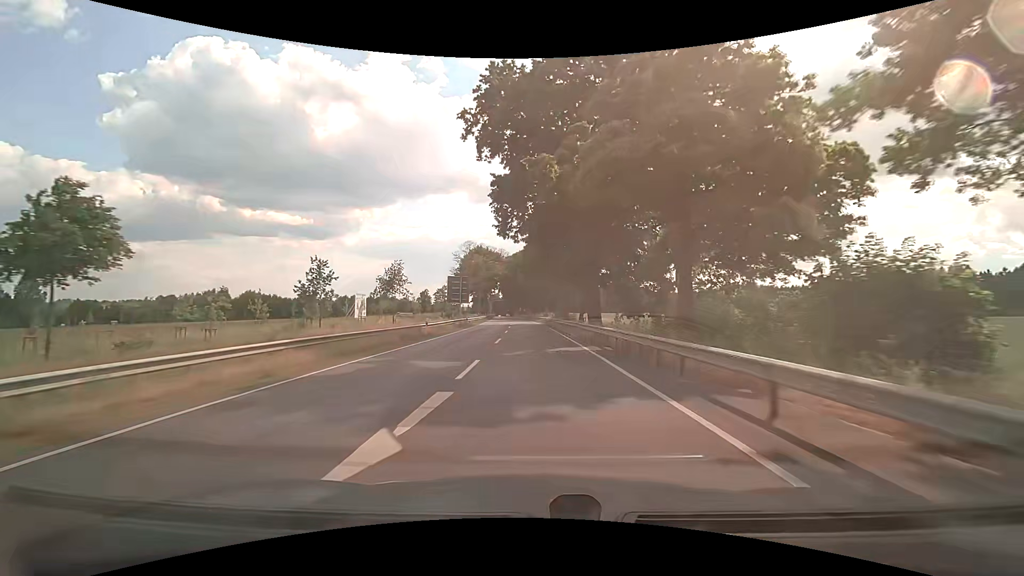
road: primary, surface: asphalt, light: Day
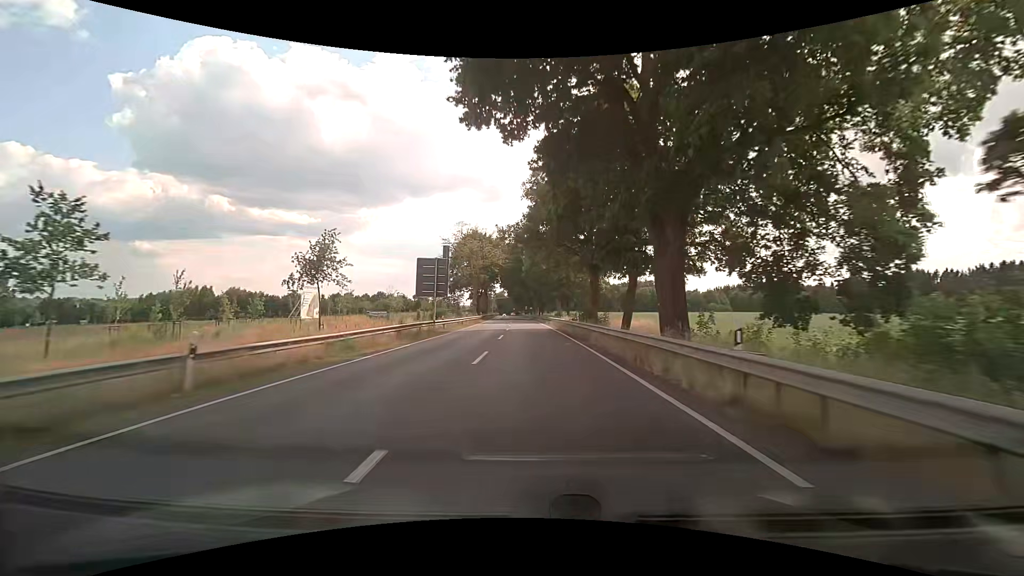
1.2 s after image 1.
(-0.1, +21.1) m; -1°
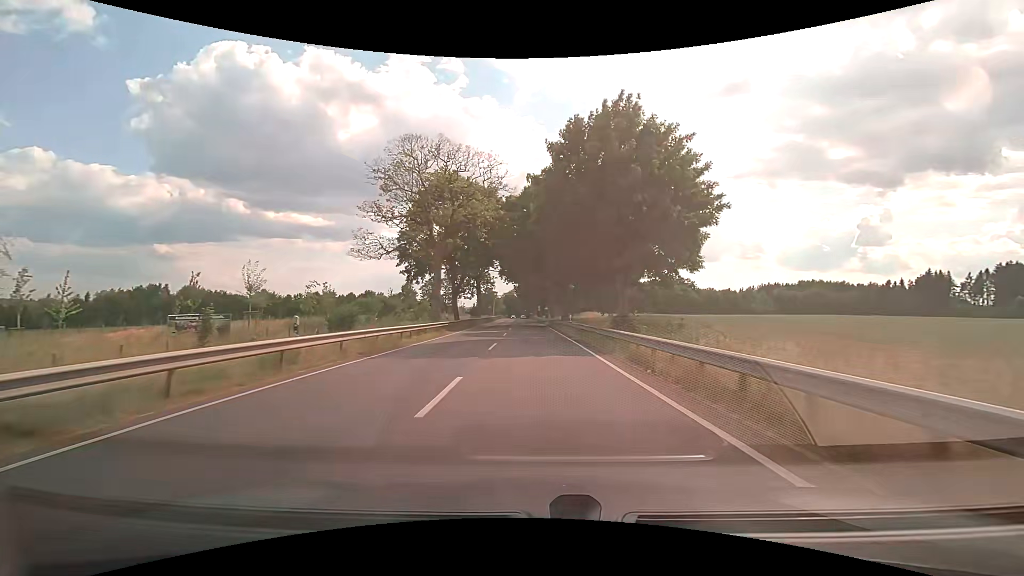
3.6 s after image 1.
(-0.5, +42.2) m; -2°
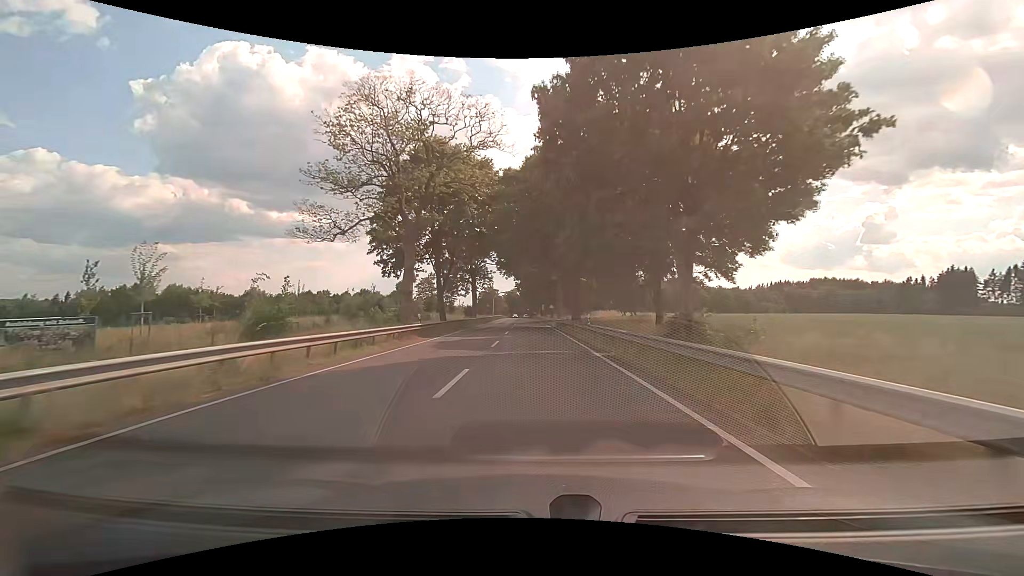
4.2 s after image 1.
(+0.1, +10.6) m; 0°
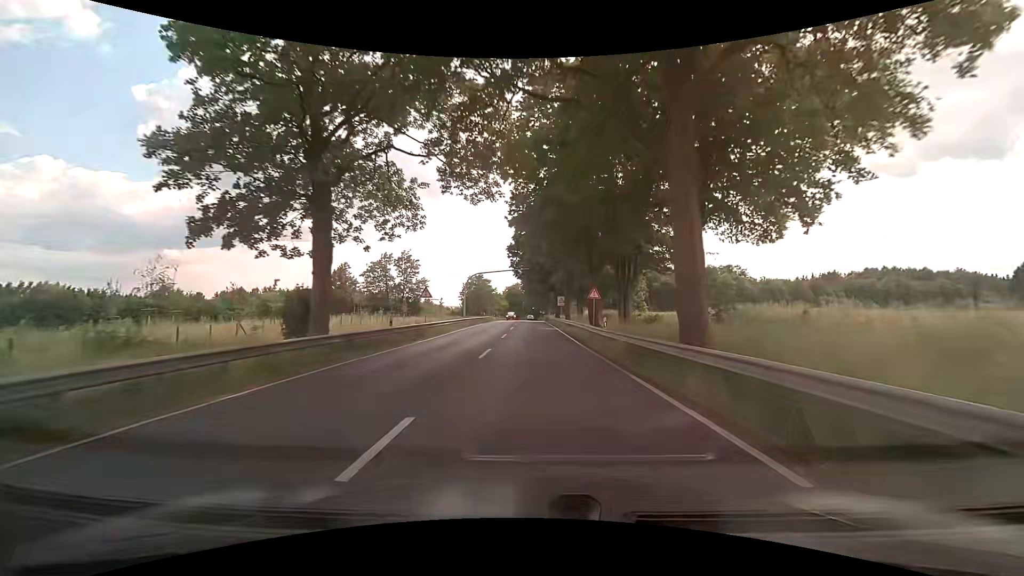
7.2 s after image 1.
(-0.1, +53.2) m; 0°
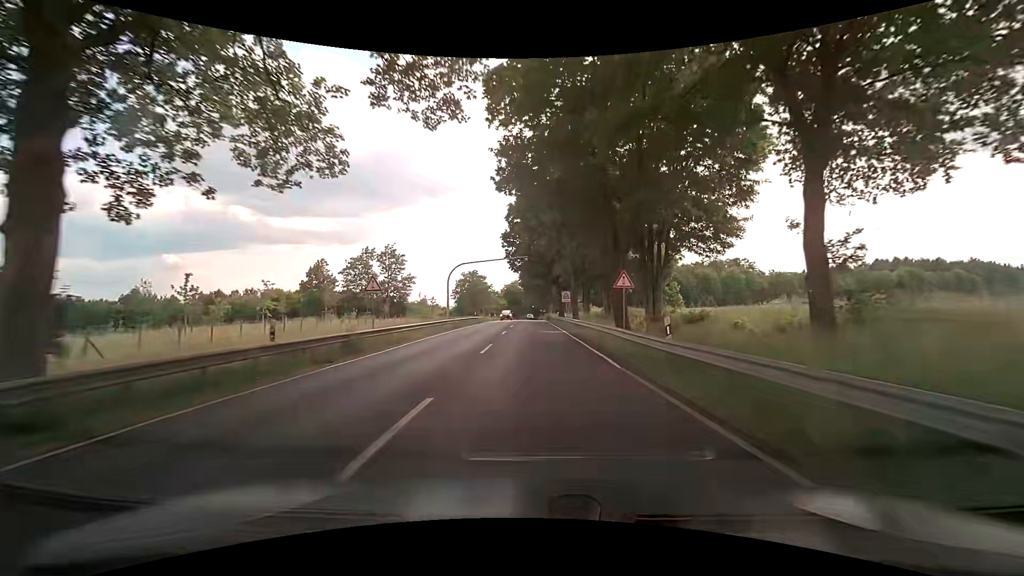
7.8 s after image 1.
(0.0, +10.7) m; 0°
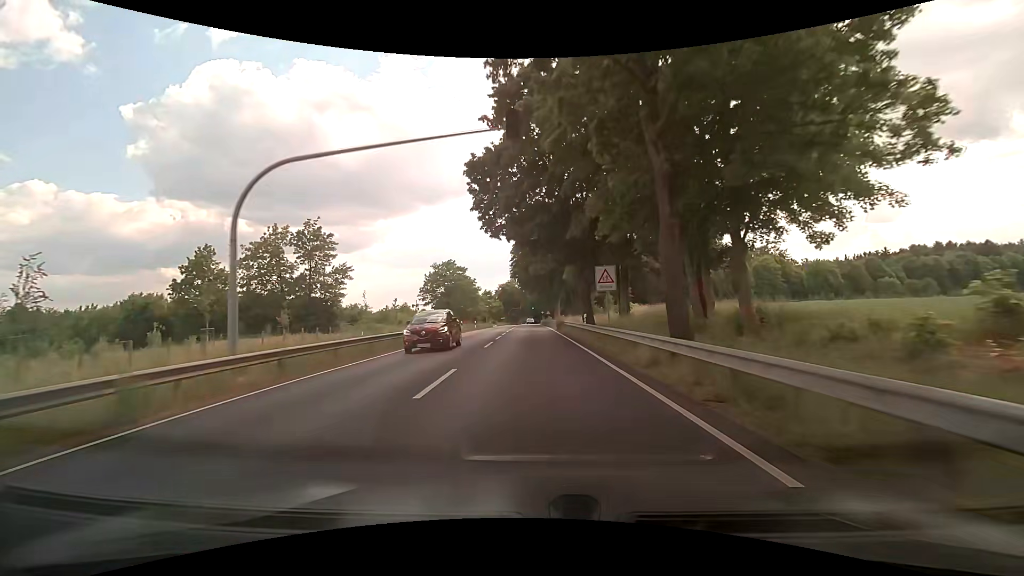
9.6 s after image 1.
(+0.1, +31.8) m; 0°
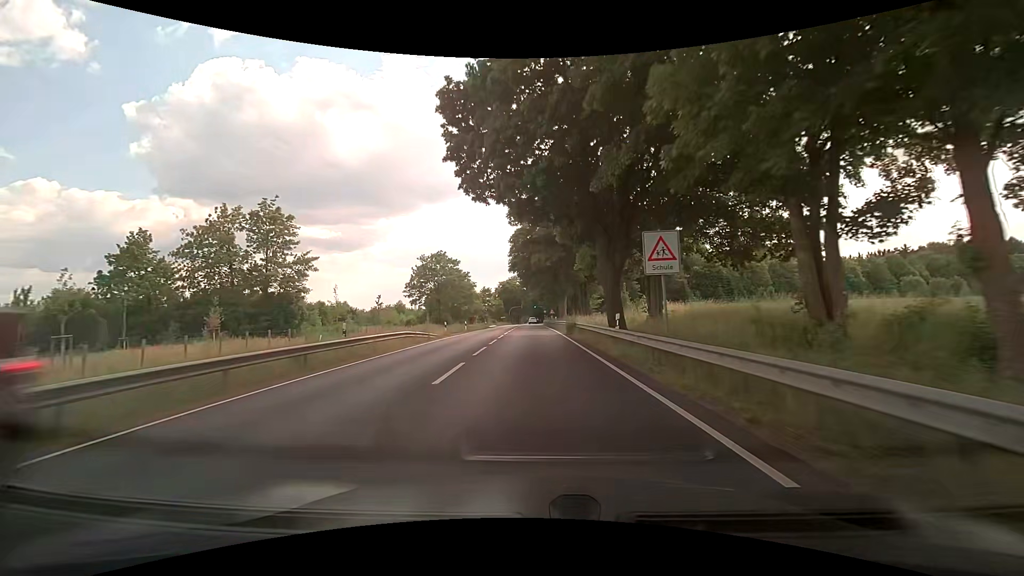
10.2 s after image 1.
(0.0, +10.4) m; 0°
(0, +10) (0, +20) (0, +30) (0, +40) (0, +50) (0, +60) (0, +70) (0, +80) (0, +90) (-1, +100) m
